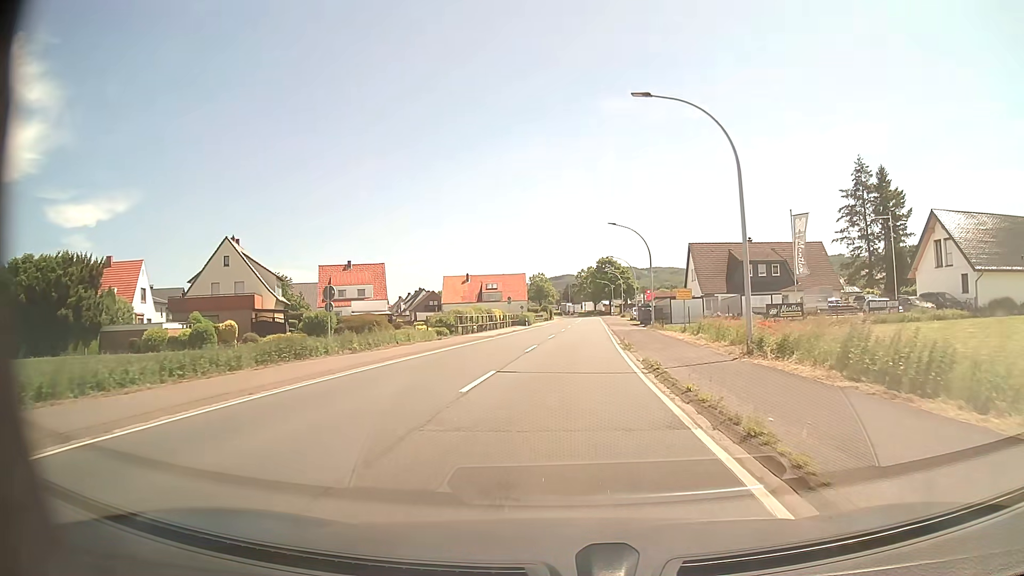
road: primary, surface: asphalt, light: Day
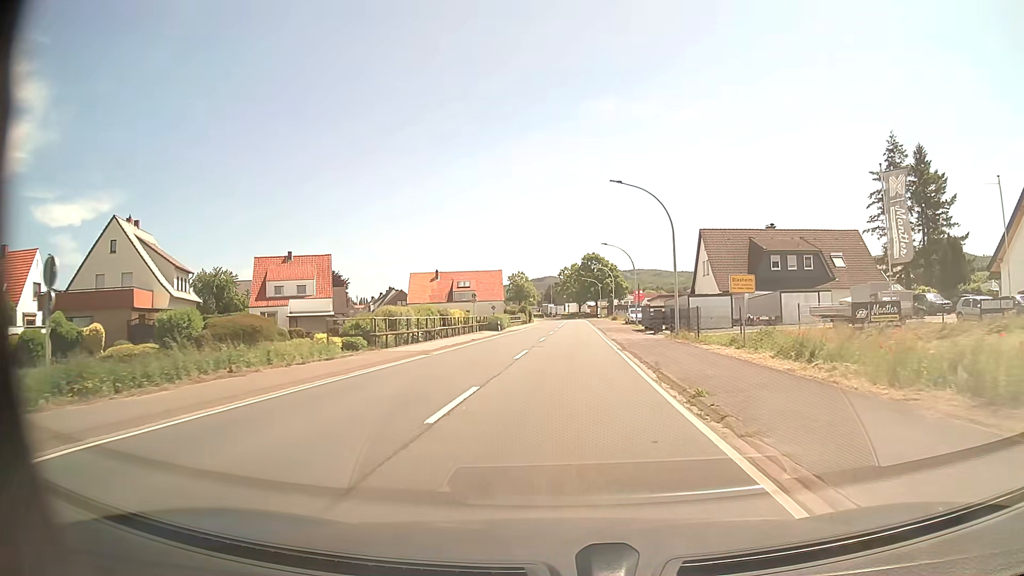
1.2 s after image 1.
(+0.2, +15.3) m; +1°
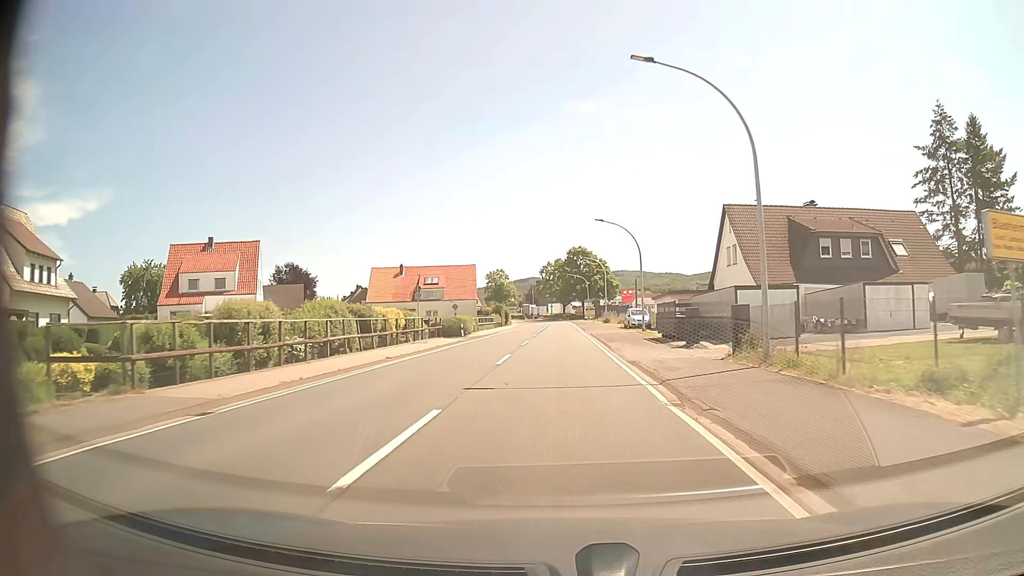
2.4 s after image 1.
(+0.3, +15.2) m; +2°
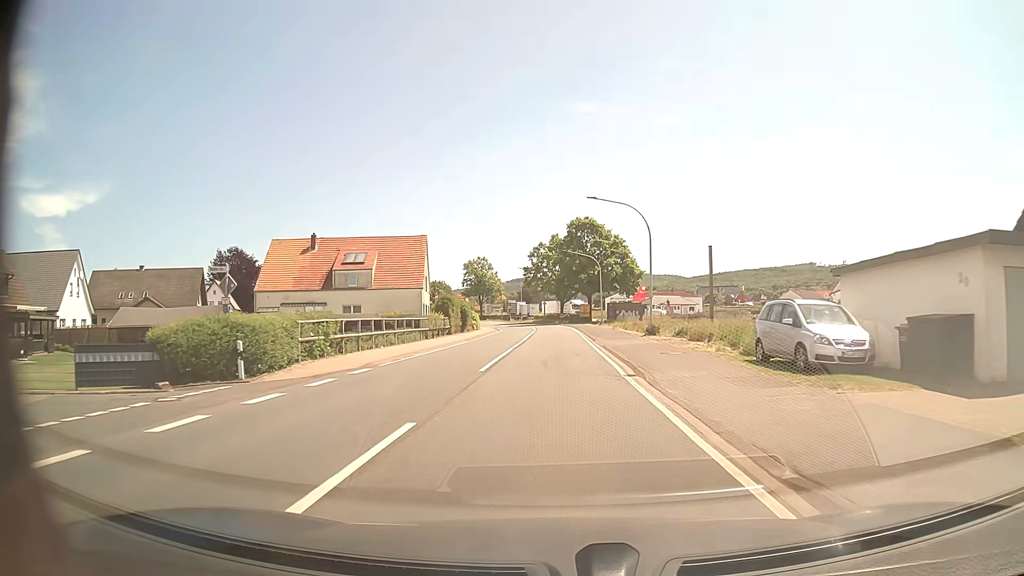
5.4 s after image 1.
(+0.2, +38.0) m; 0°
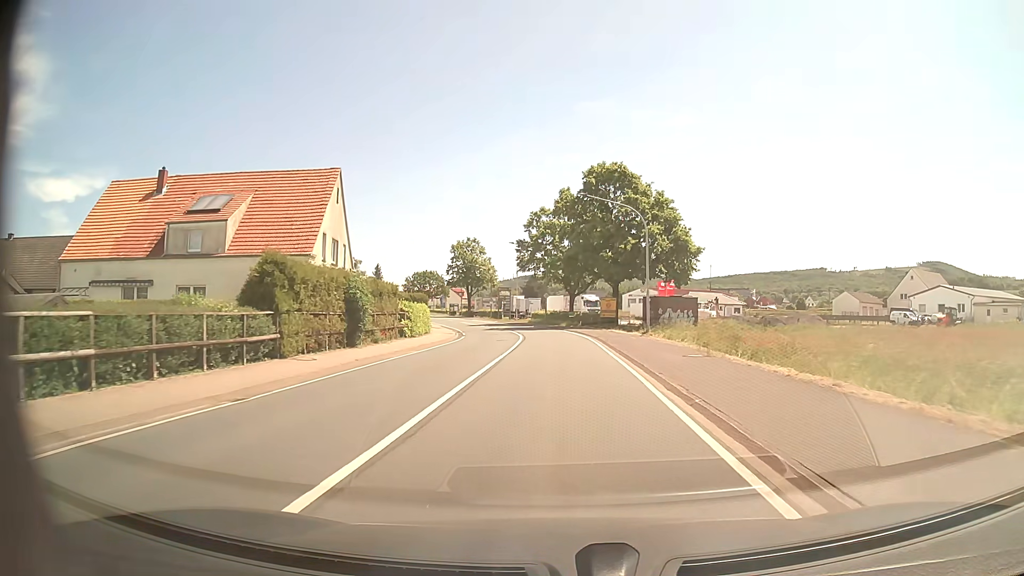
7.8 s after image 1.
(0.0, +30.3) m; -1°
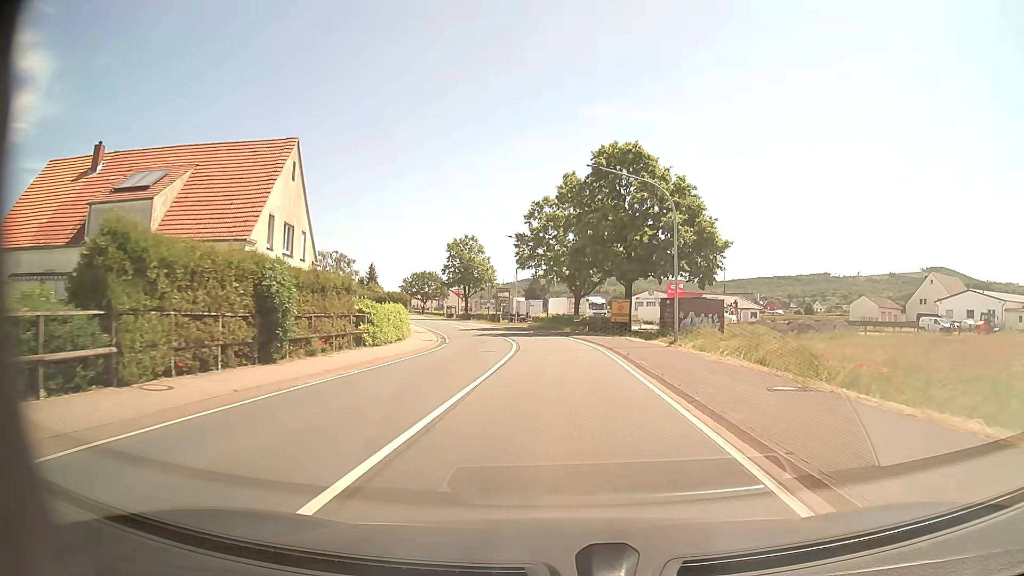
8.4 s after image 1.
(0.0, +7.6) m; 0°
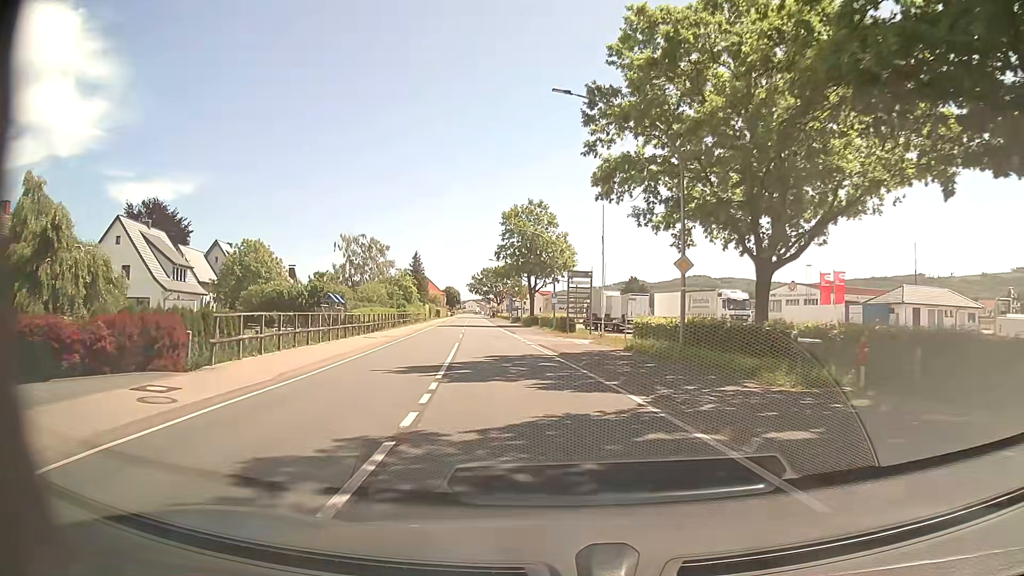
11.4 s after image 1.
(-1.4, +37.8) m; -8°
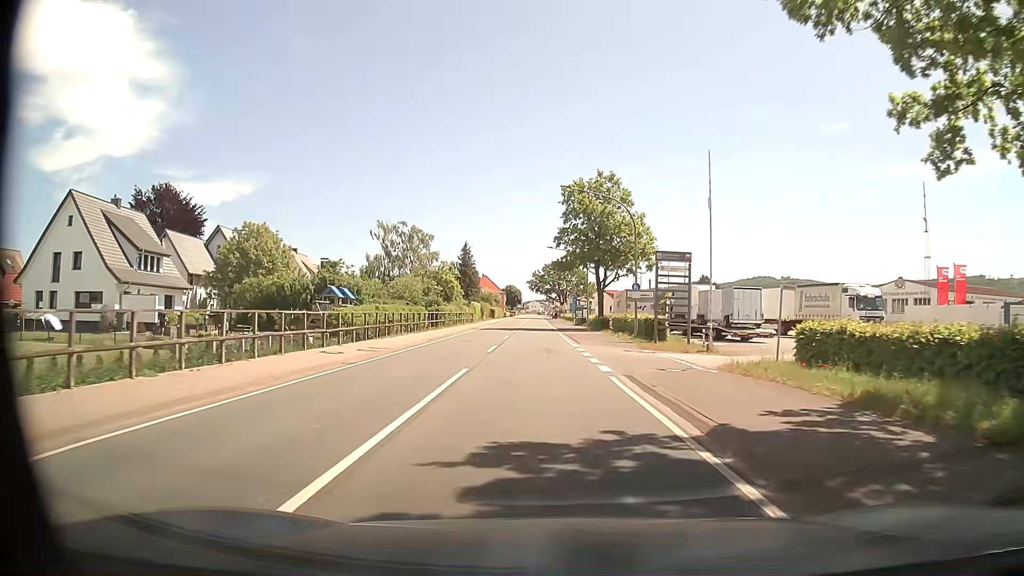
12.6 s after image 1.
(-0.8, +15.1) m; -6°
(0, +10) (0, +20) (-1, +30) (-1, +40) (-1, +50) (-1, +60) (-1, +70) (-2, +80) (-2, +90) (-2, +100) m
